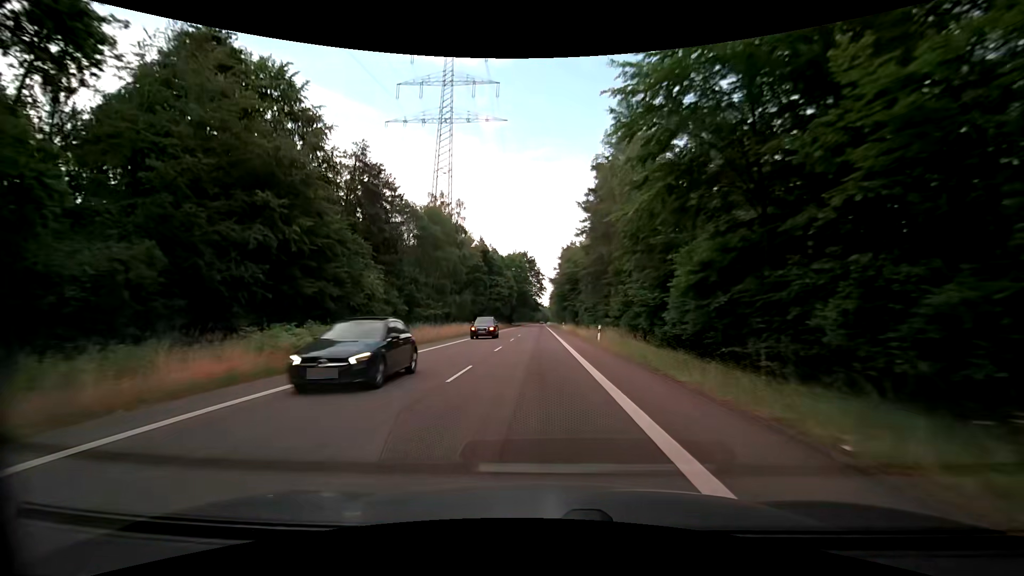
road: secondary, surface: asphalt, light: Day
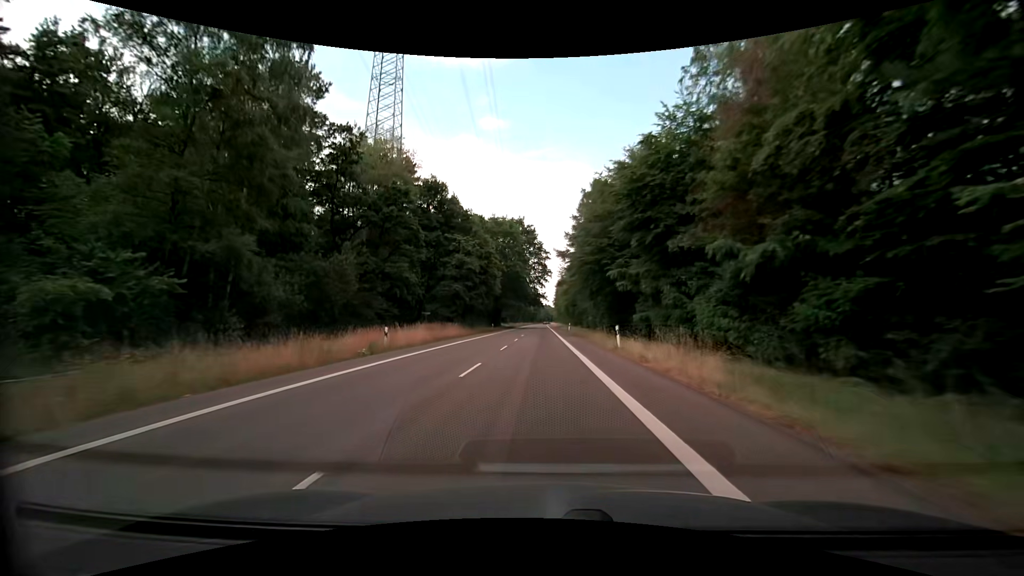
(-0.5, +55.8) m; -1°
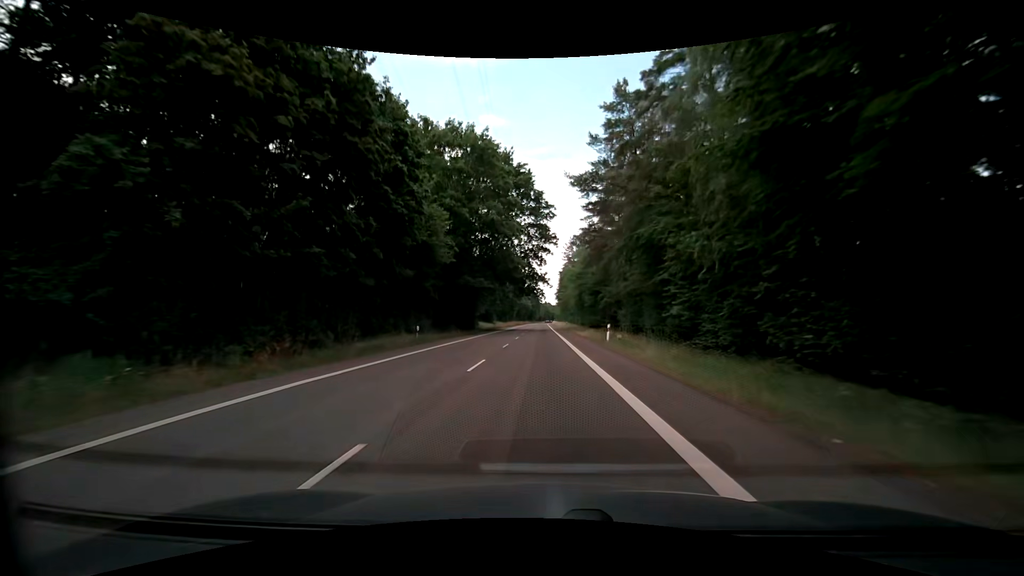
(+0.1, +44.6) m; 0°
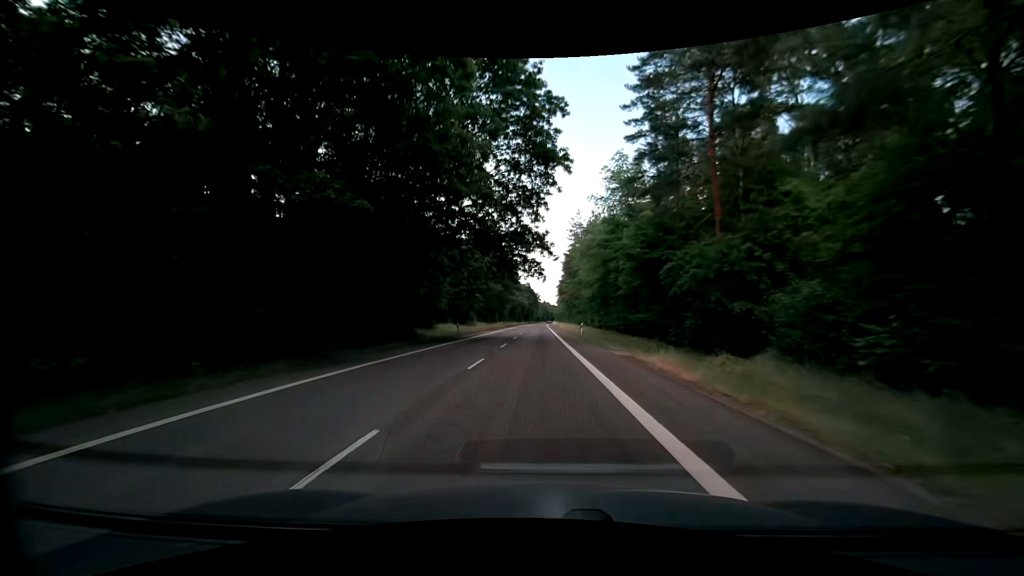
(0.0, +33.4) m; +1°
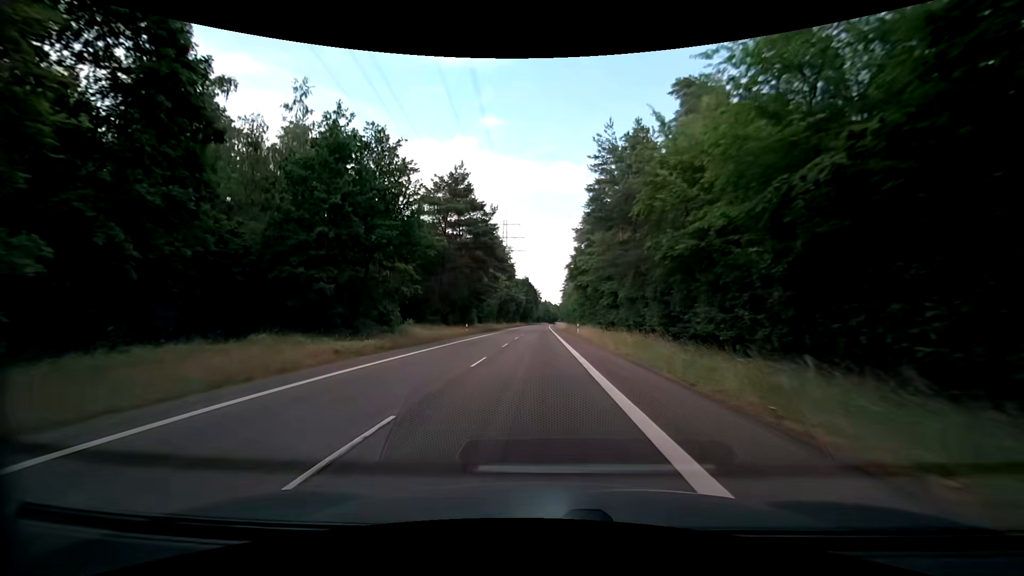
(-0.6, +44.6) m; -1°
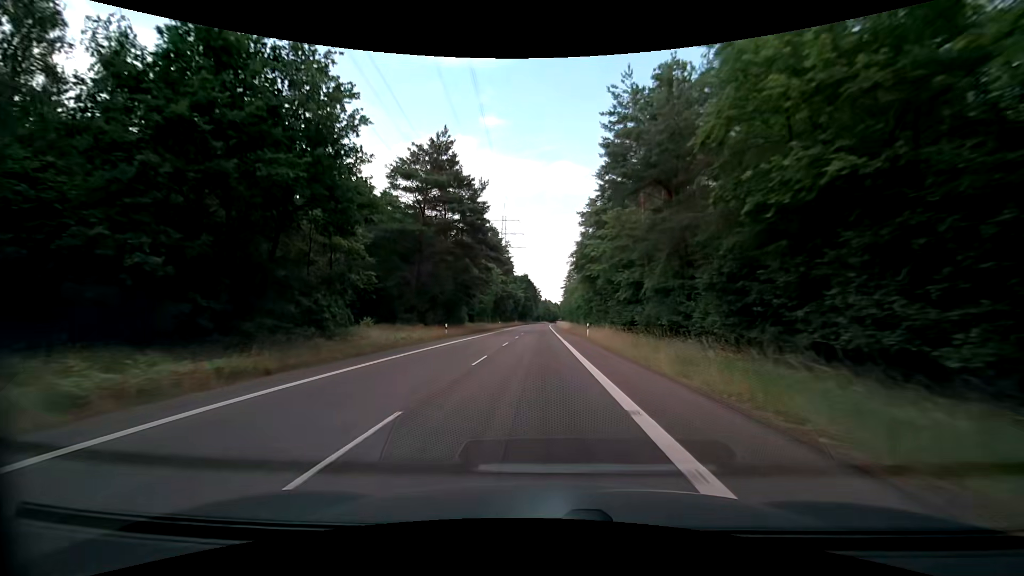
(+0.1, +11.1) m; 0°
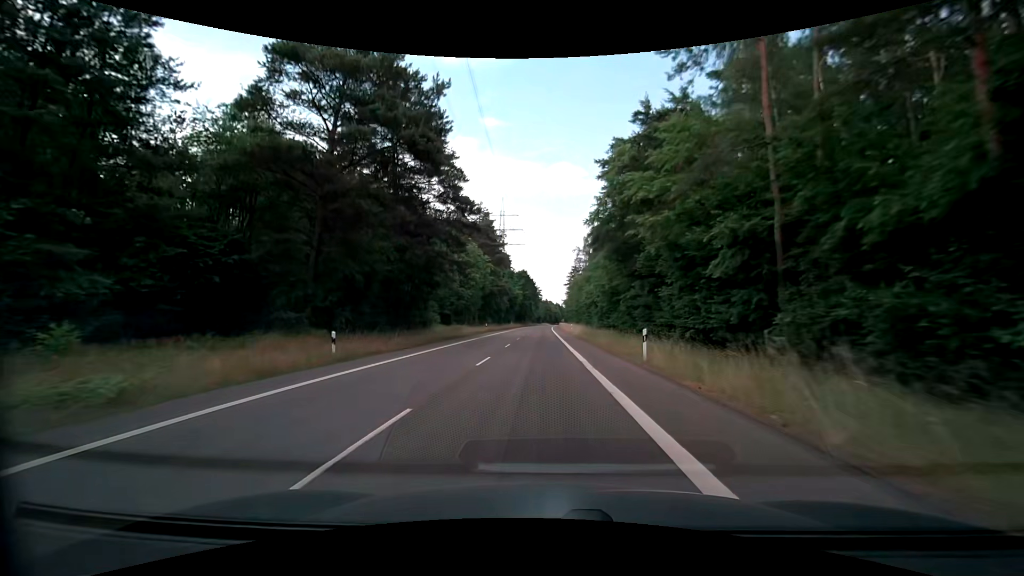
(+0.1, +22.3) m; 0°
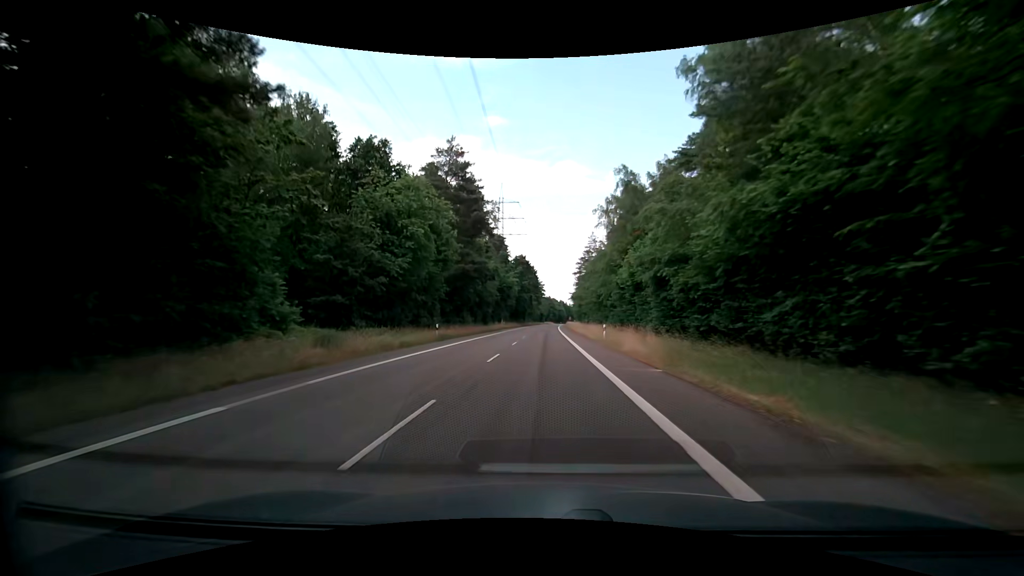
(0.0, +33.5) m; +1°
(0, +10) (0, +20) (0, +30) (0, +40) (0, +50) (0, +60) (0, +70) (0, +80) (0, +90) (0, +100) m
